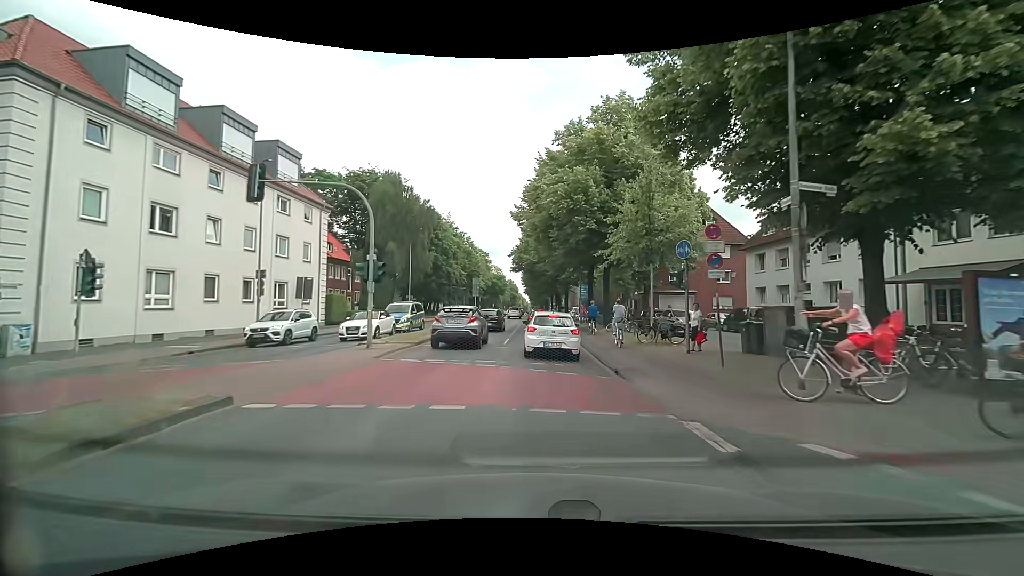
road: secondary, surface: asphalt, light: Day
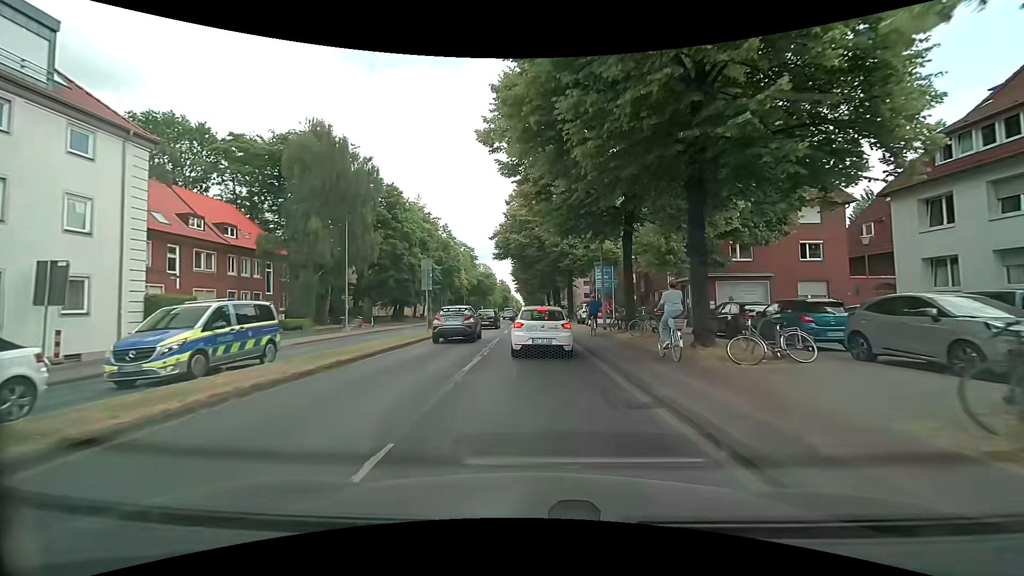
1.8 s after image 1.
(+0.1, +18.8) m; +1°
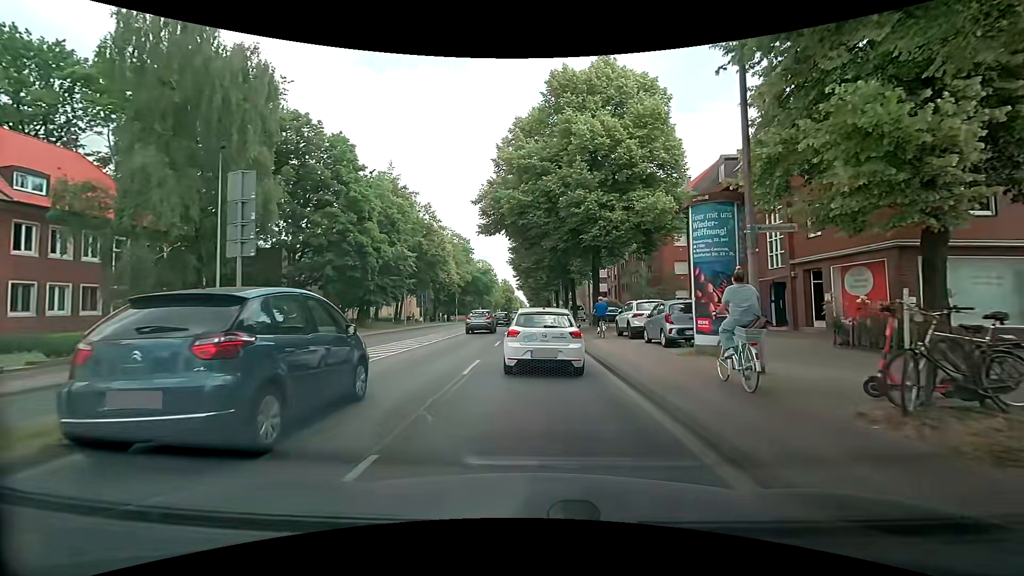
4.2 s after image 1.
(-0.2, +18.0) m; -2°
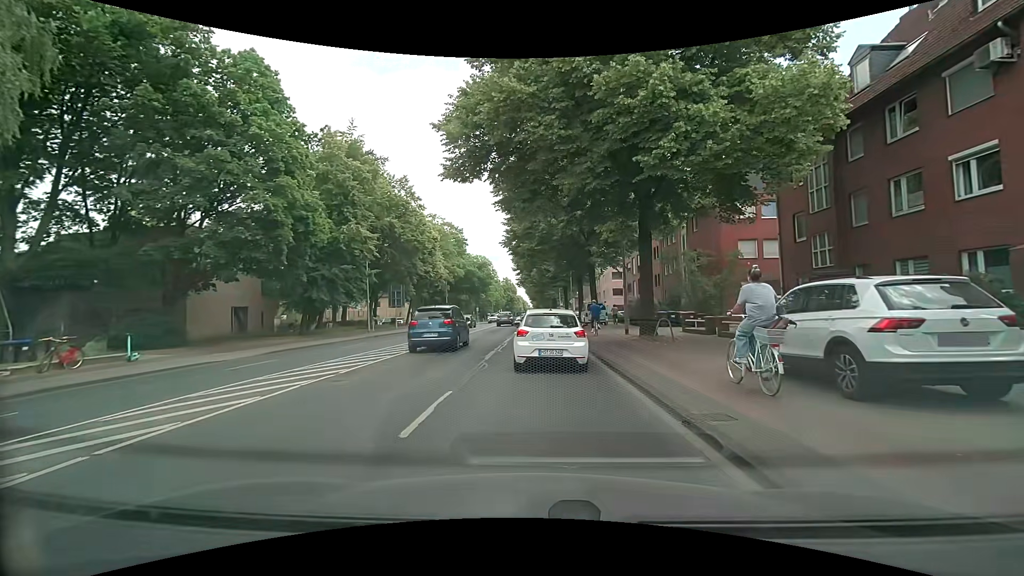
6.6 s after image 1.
(+0.2, +14.5) m; +1°
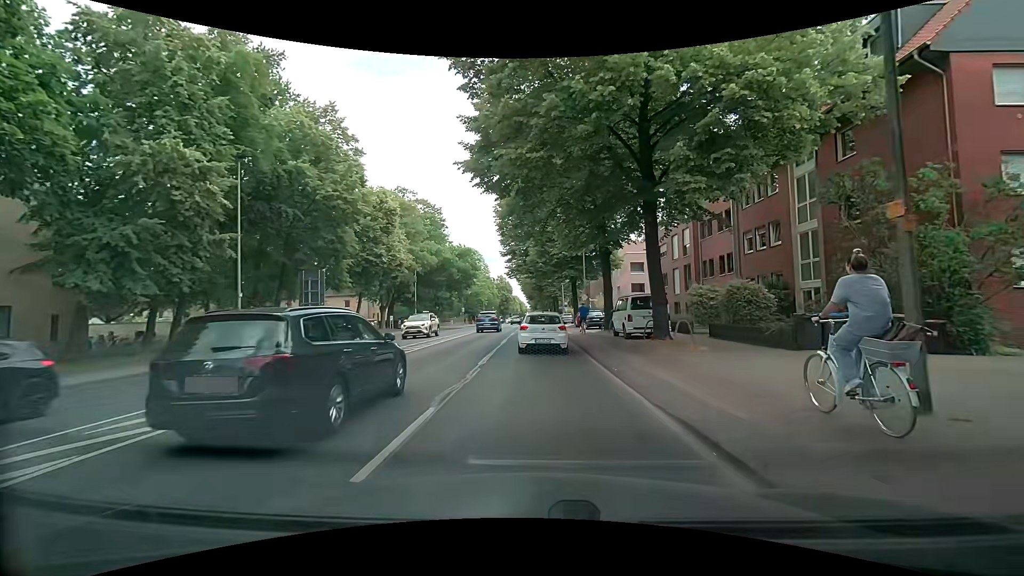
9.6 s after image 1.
(-0.1, +19.9) m; 0°
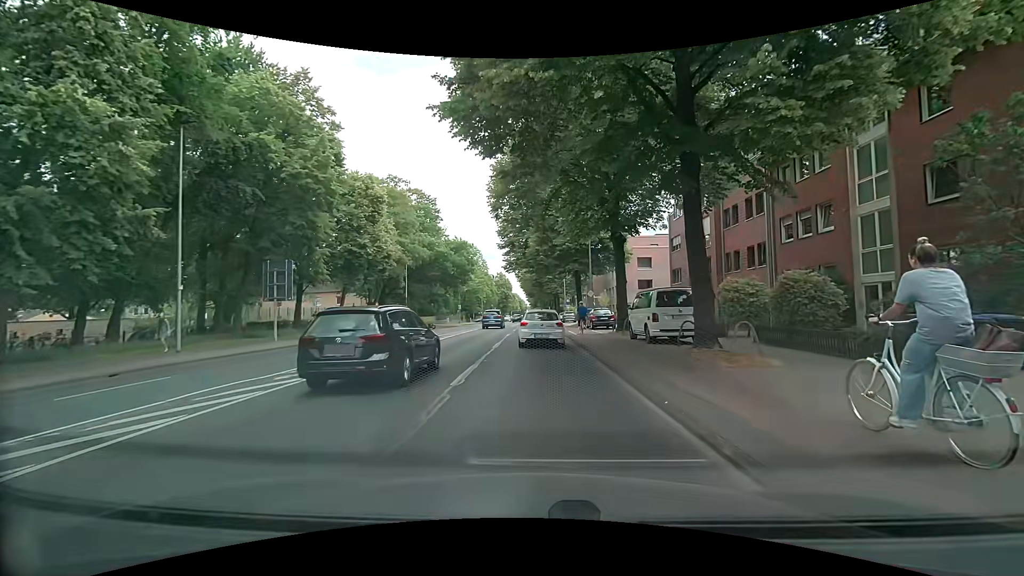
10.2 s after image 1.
(0.0, +4.5) m; 0°
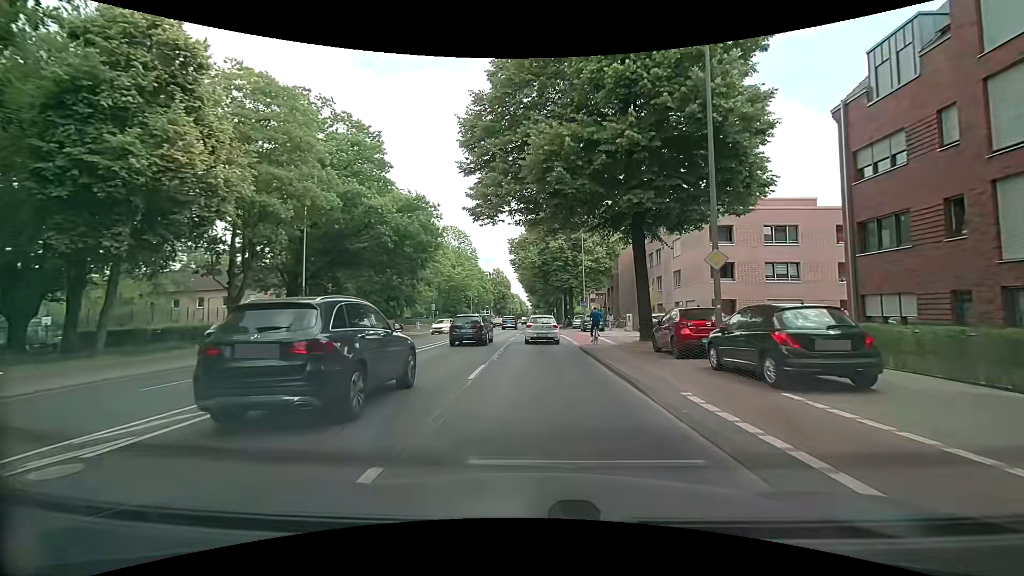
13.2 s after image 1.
(0.0, +26.5) m; 0°
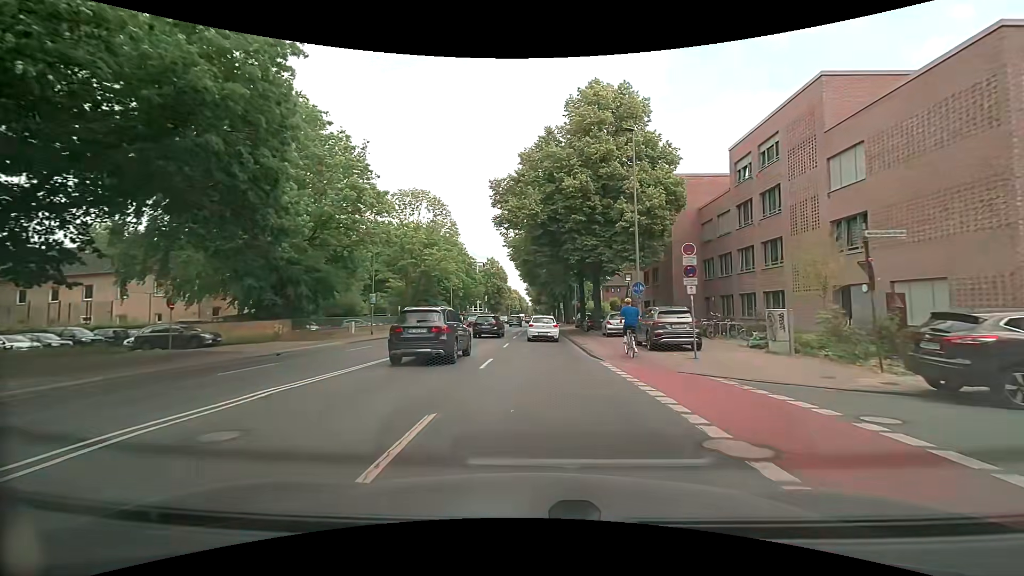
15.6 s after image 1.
(+0.1, +25.6) m; +1°
(0, +10) (0, +20) (0, +30) (-1, +40) (-1, +50) (-1, +60) (-1, +70) (-1, +80) (-1, +90) (-1, +100) m
